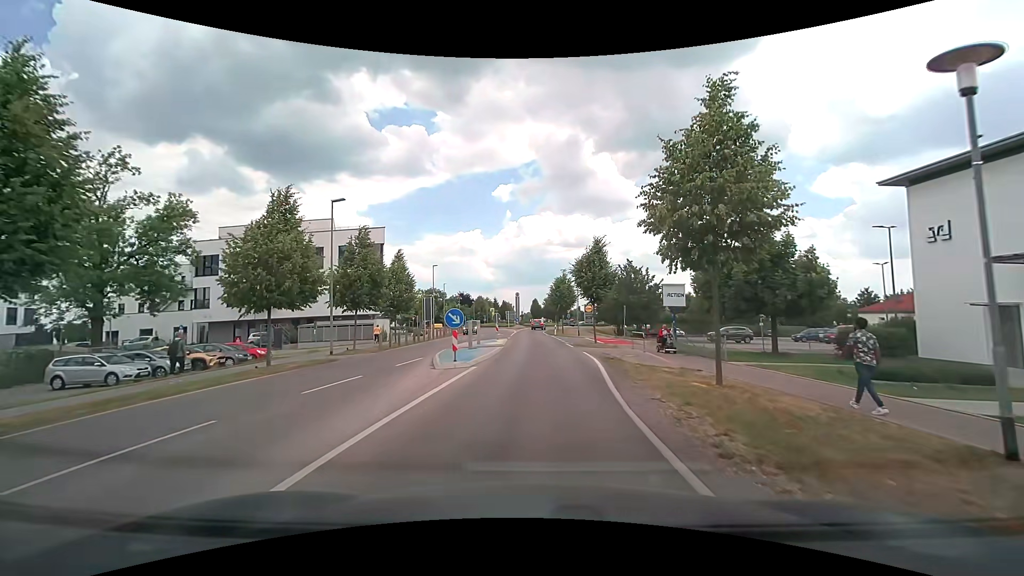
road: tertiary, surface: asphalt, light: Day
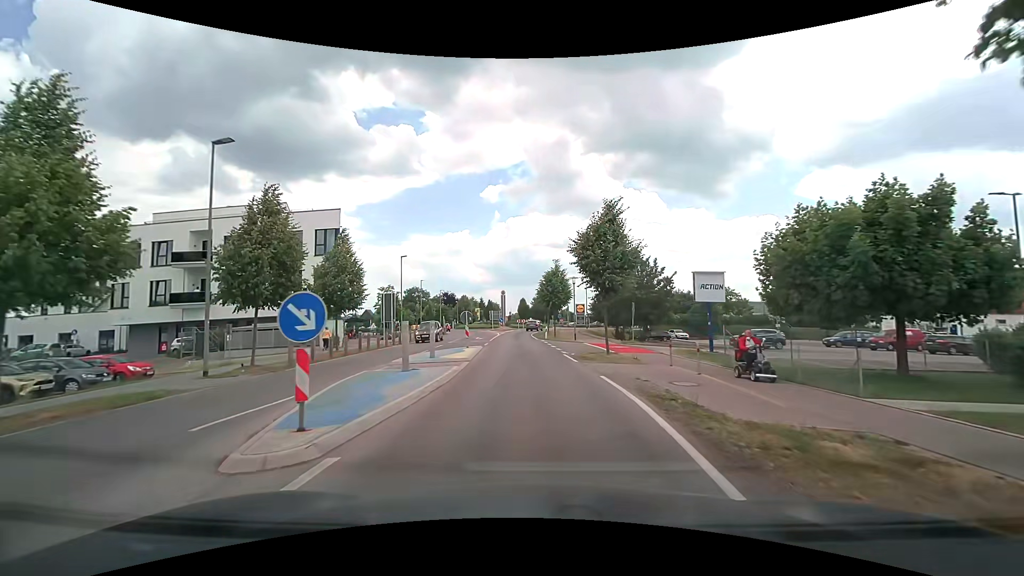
(+0.1, +9.4) m; +2°
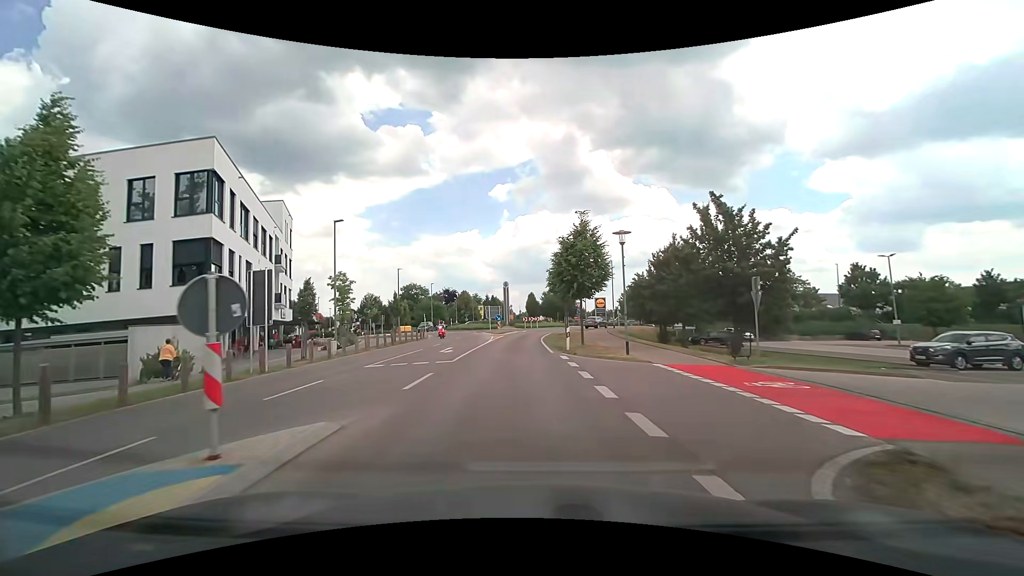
(-0.1, +19.3) m; -2°
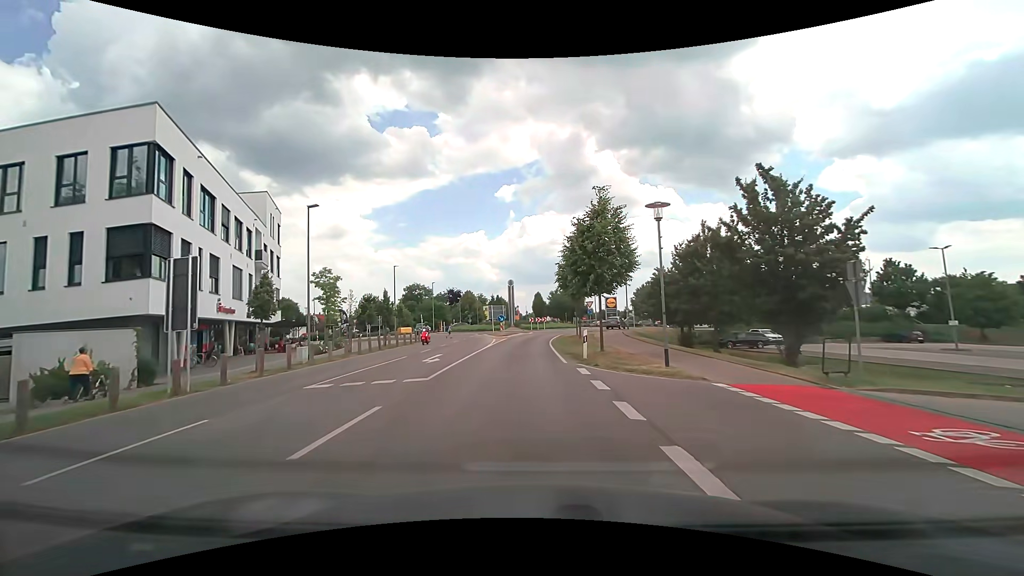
(0.0, +4.9) m; 0°
(0, +10) (-1, +20) (-1, +30) (-1, +40) (0, +50) (+3, +60) (+8, +68) (+10, +78) (+5, +87) (0, +95) m
